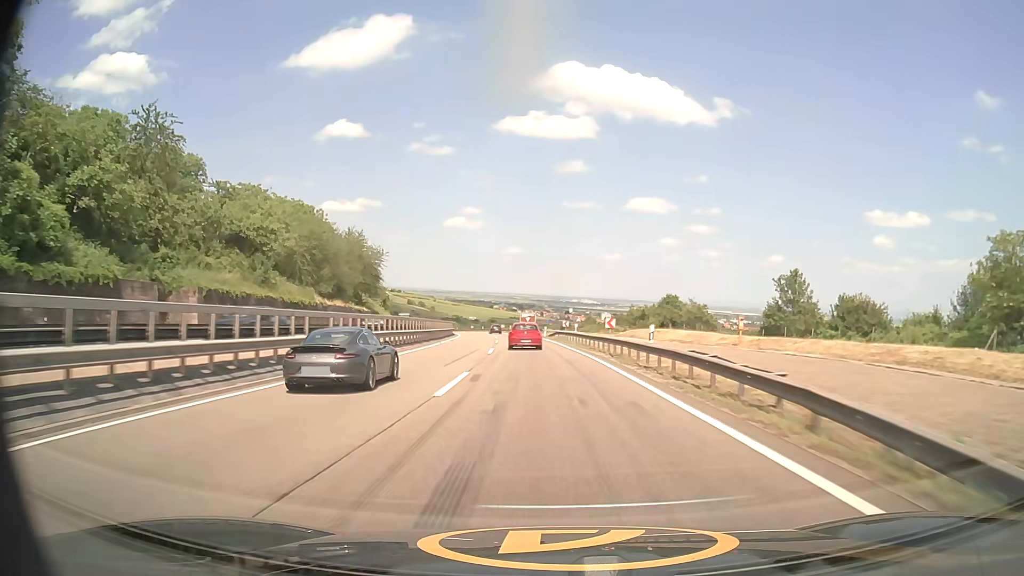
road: motorway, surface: asphalt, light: Day
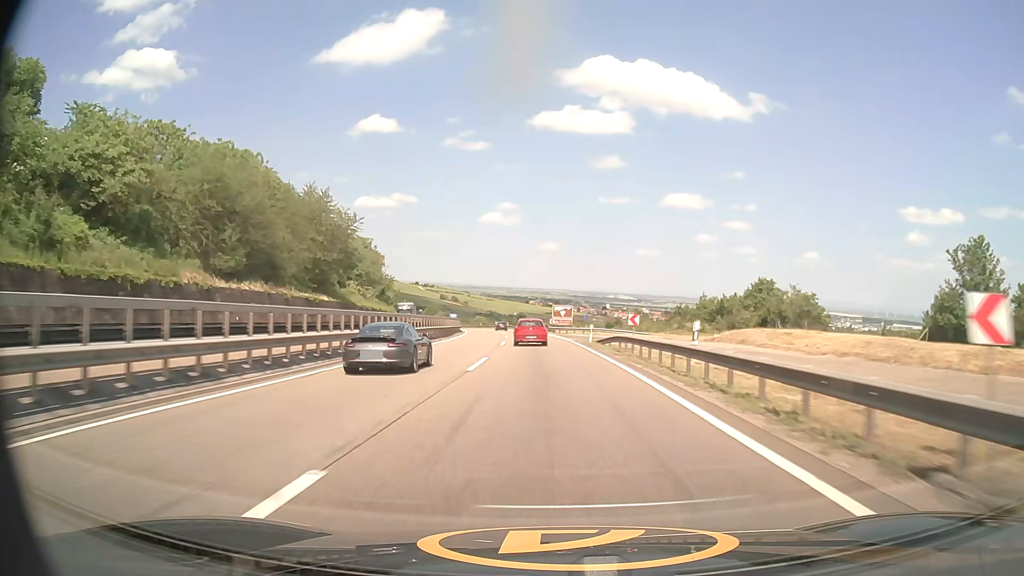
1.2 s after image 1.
(-0.8, +30.8) m; -3°
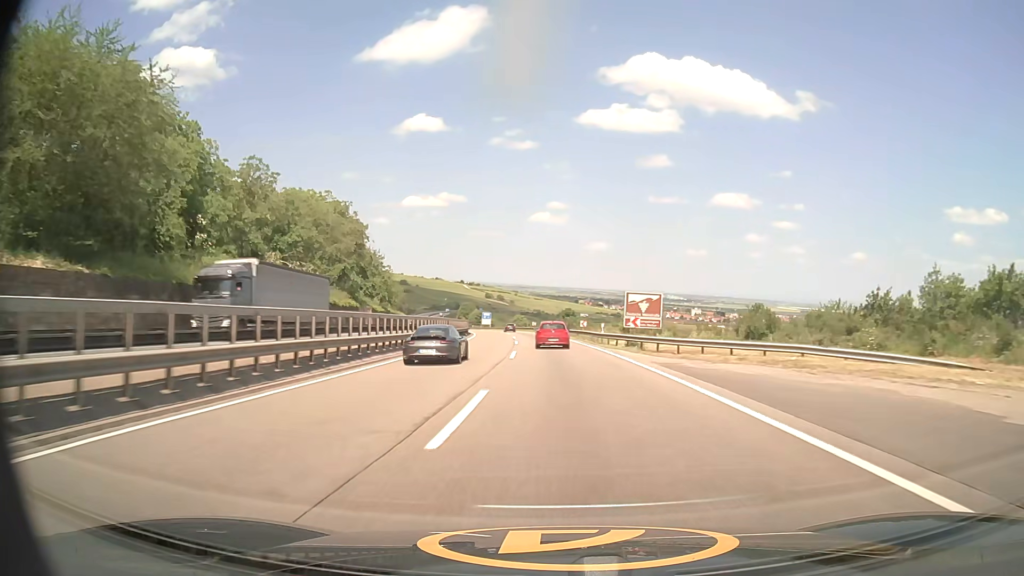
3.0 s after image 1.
(-1.7, +46.8) m; -4°
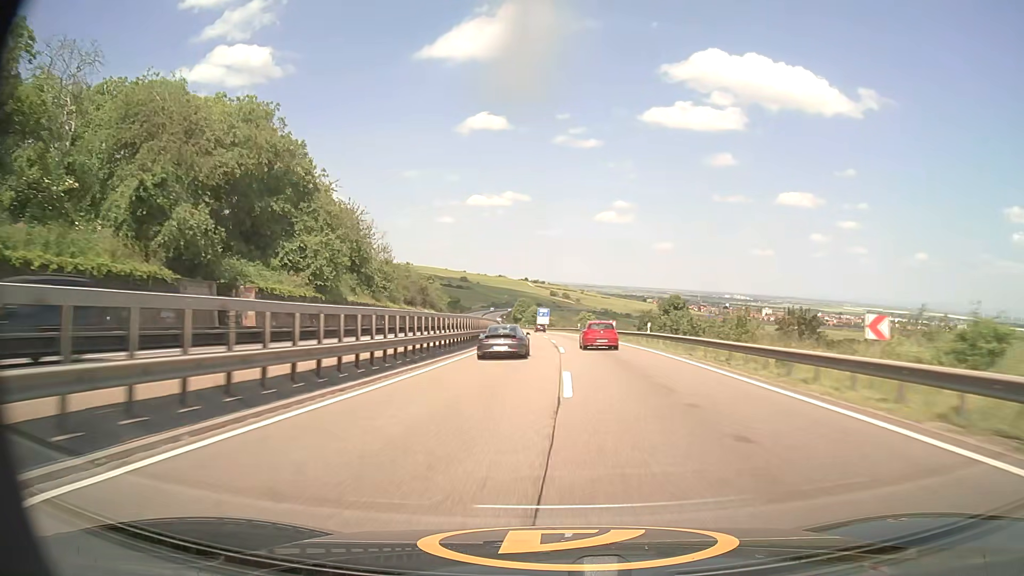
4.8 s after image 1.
(-2.3, +49.2) m; -6°
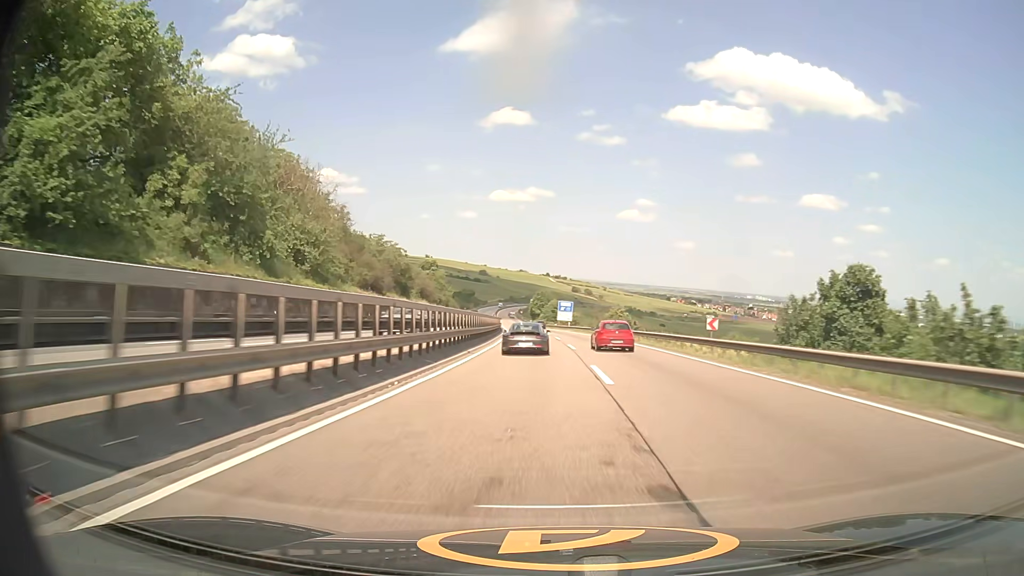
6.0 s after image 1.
(-0.7, +33.7) m; -2°
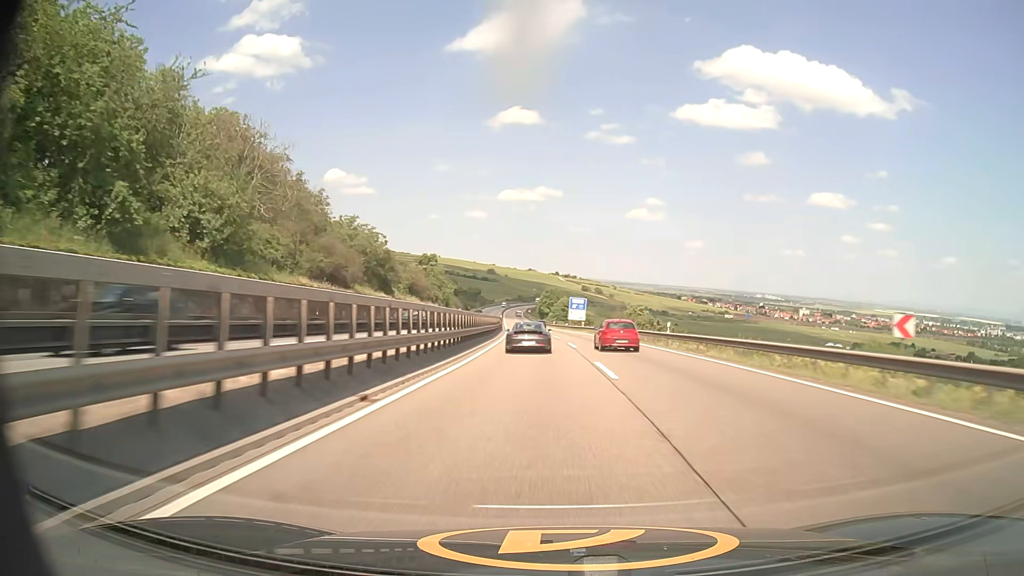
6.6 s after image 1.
(-0.1, +16.9) m; -1°
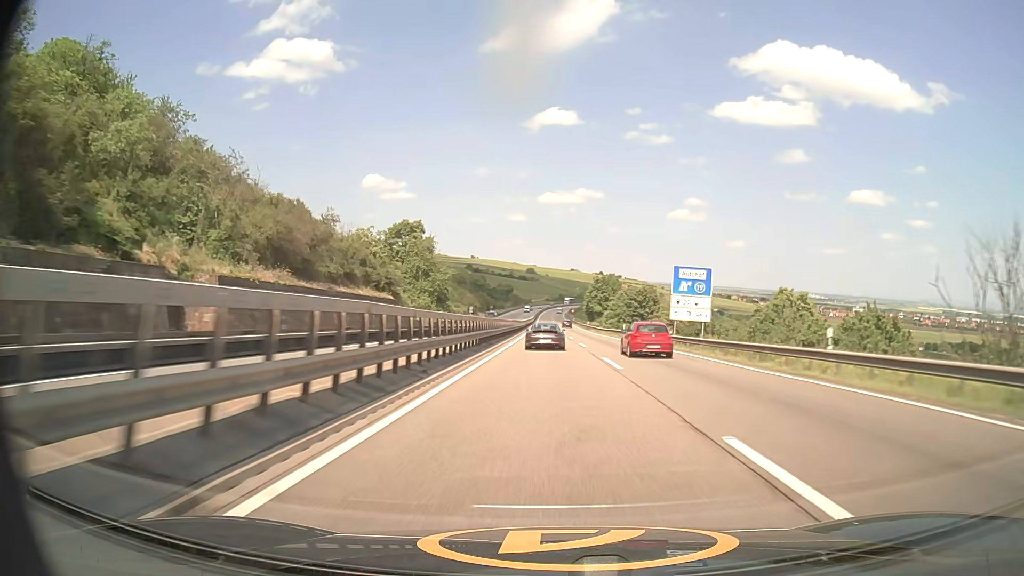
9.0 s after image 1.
(-2.4, +67.8) m; -4°
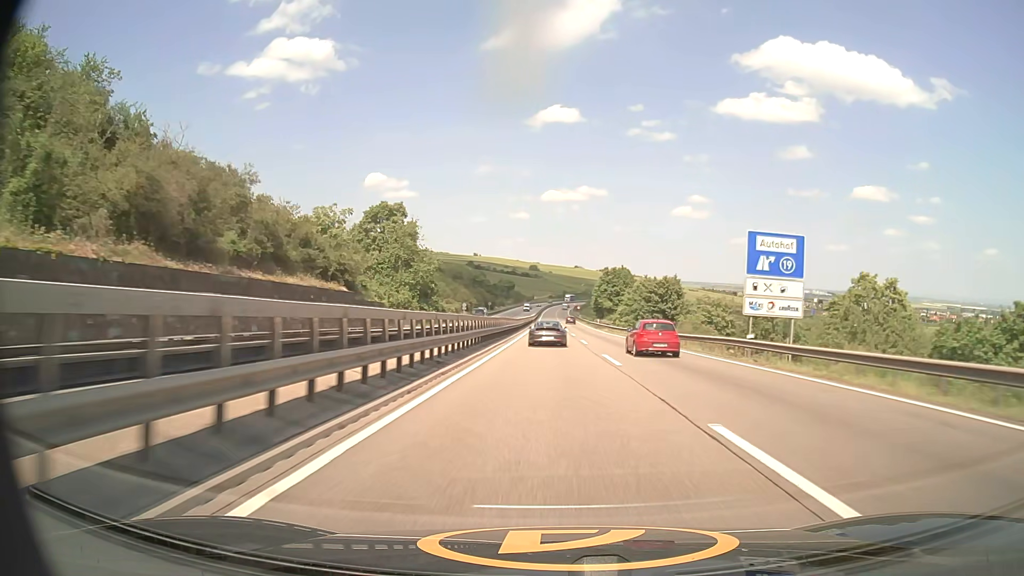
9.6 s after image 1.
(-0.1, +17.1) m; 0°
(0, +10) (0, +20) (0, +30) (0, +40) (0, +50) (0, +60) (0, +70) (0, +80) (0, +90) (-1, +100) m
